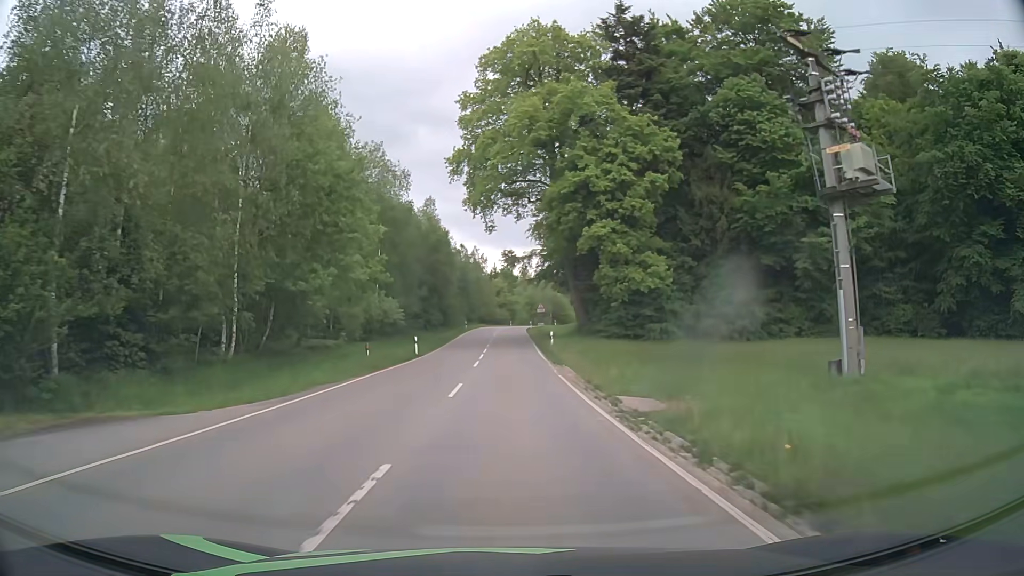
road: tertiary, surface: asphalt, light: Day
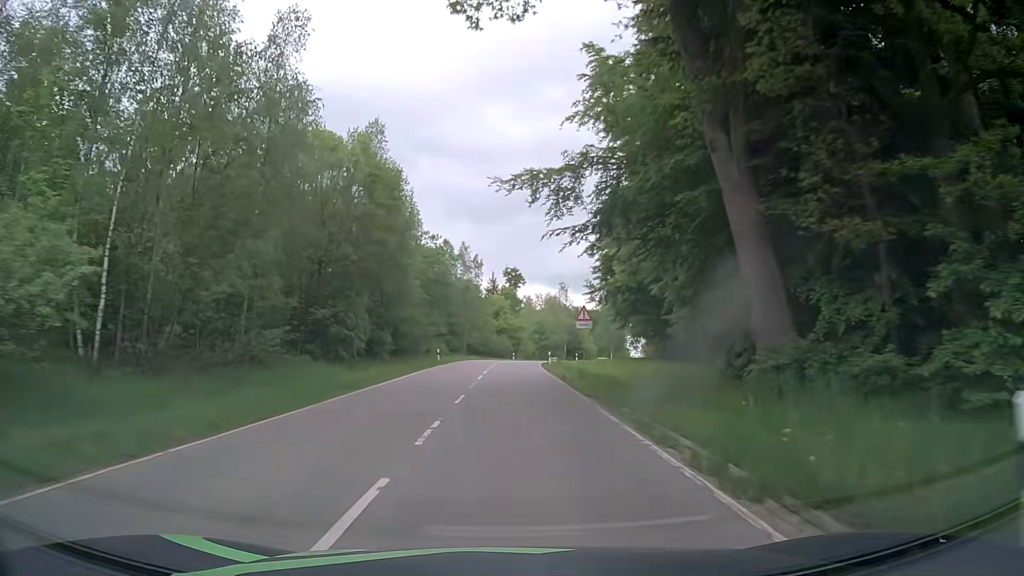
(-0.2, +36.7) m; 0°
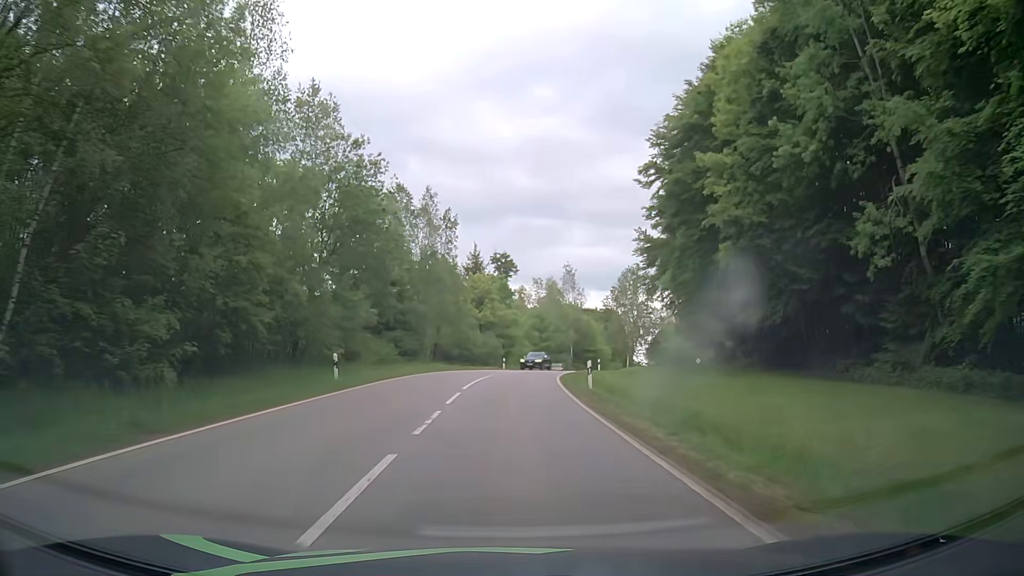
(+0.2, +29.0) m; +2°
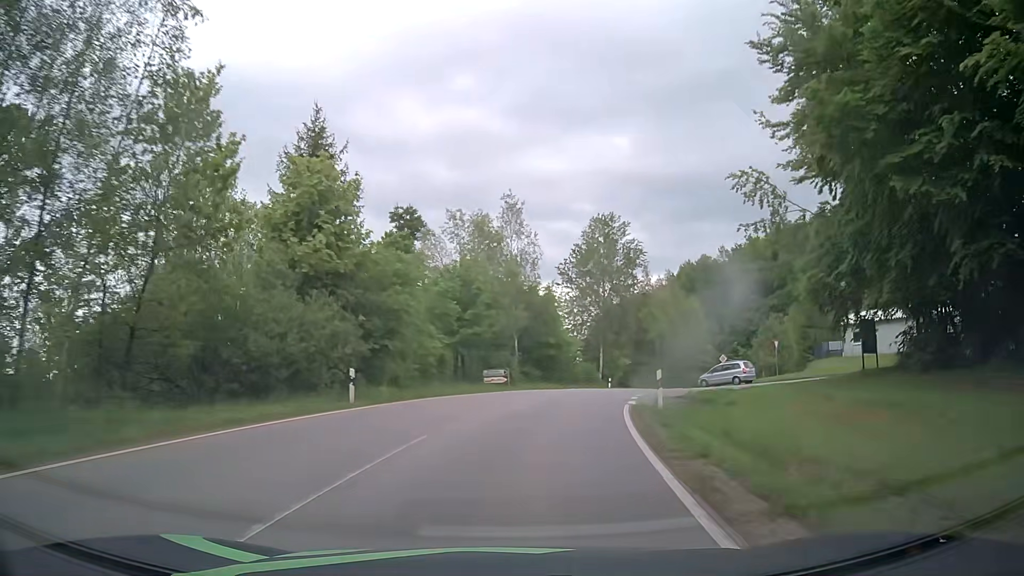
(+1.4, +40.3) m; +6°
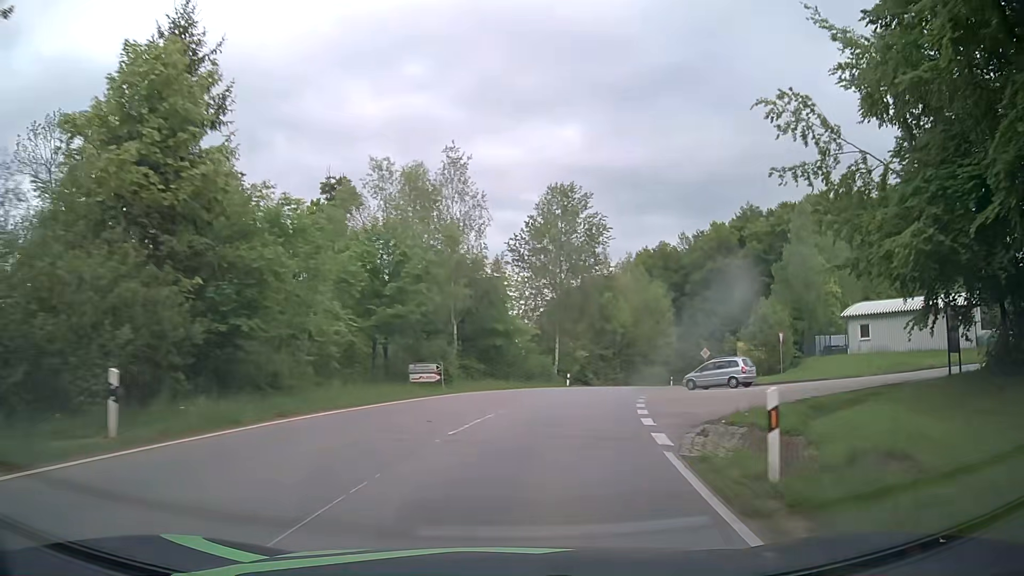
(+0.4, +10.3) m; +5°
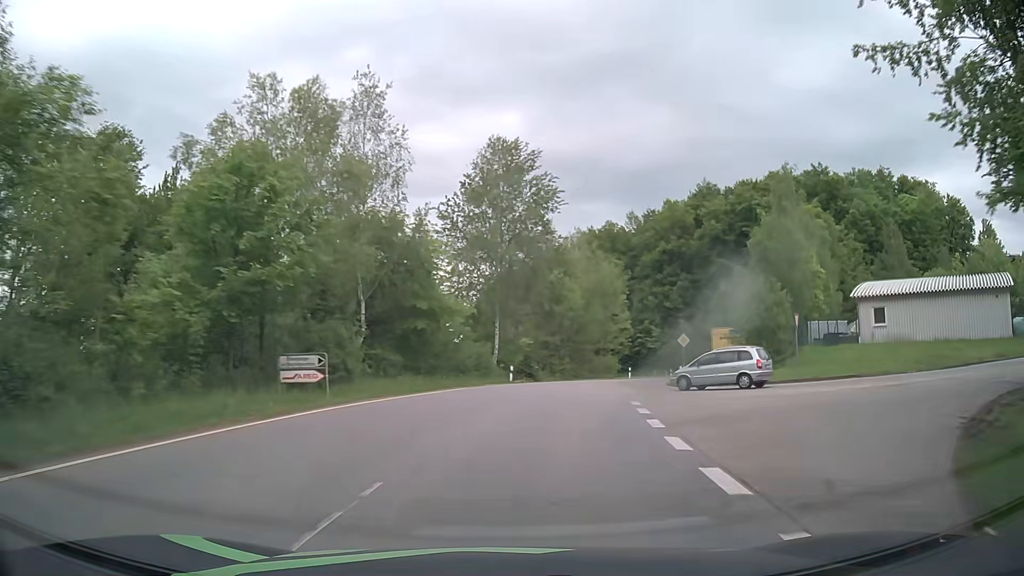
(+0.5, +10.4) m; +5°
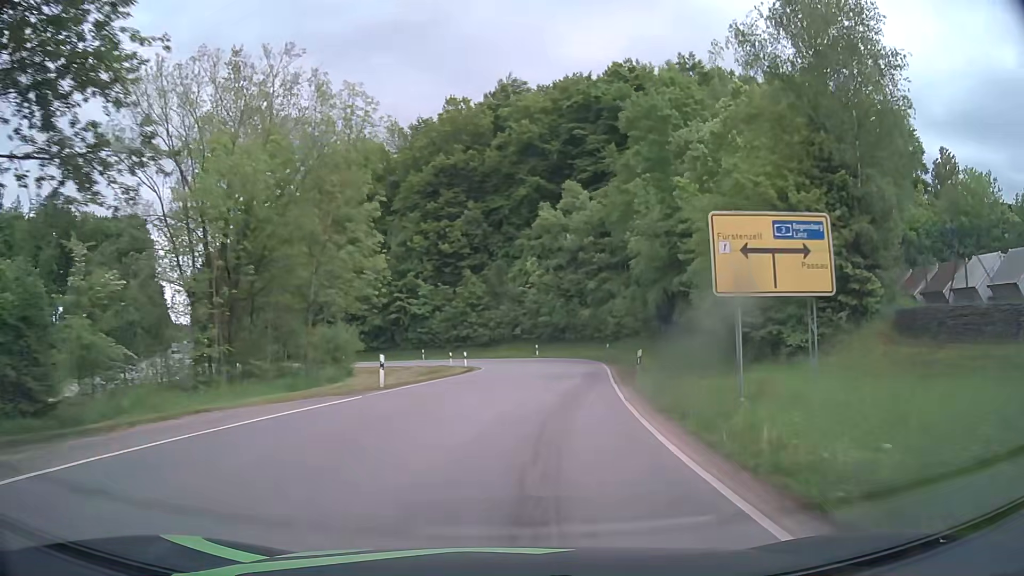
(+7.4, +40.6) m; +21°
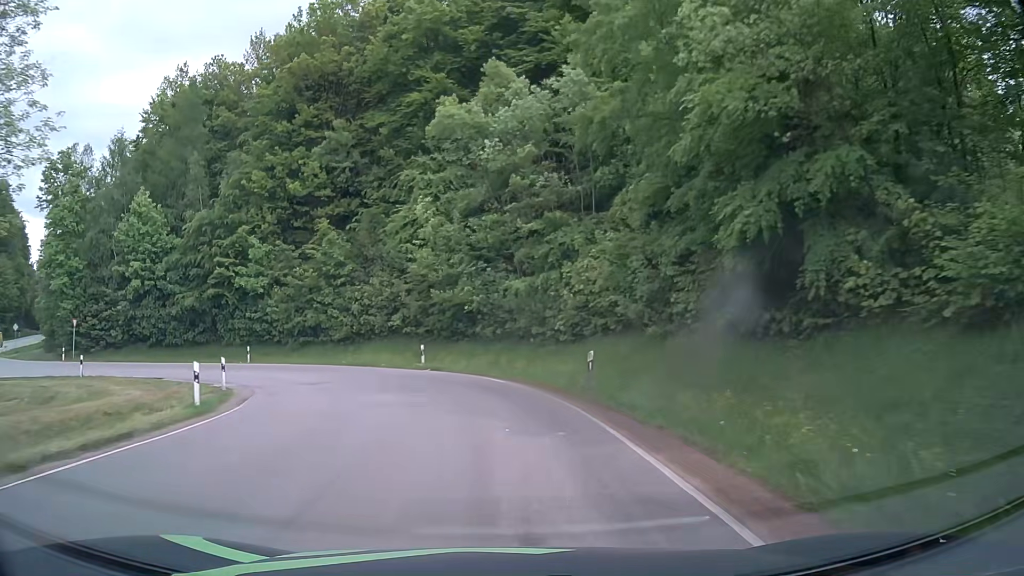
(+2.4, +26.5) m; +8°
(0, +10) (-2, +20) (-6, +29) (-12, +36) (-22, +40) (-32, +41) (-41, +43) (-50, +48) (-55, +56) (-61, +65) m
